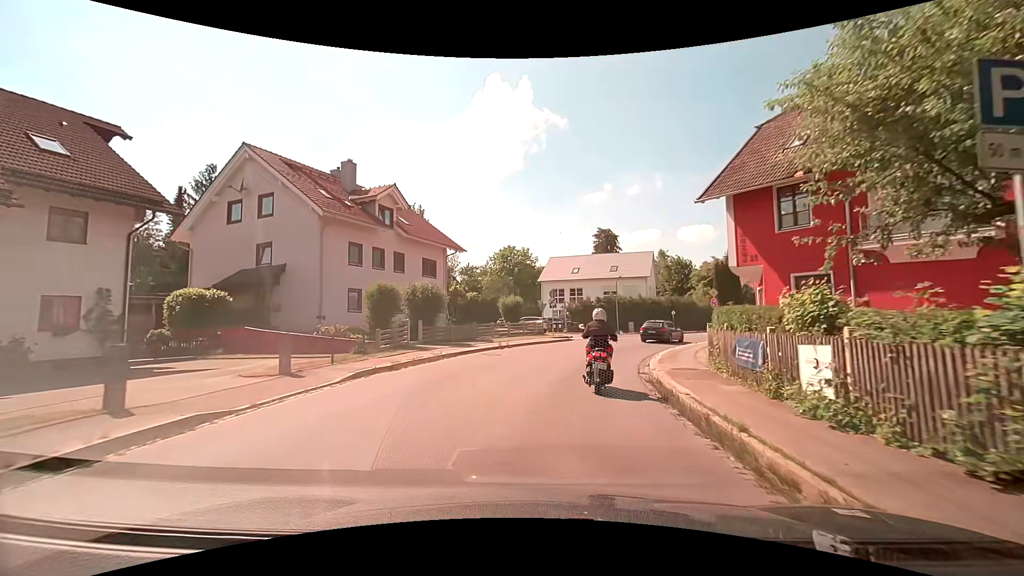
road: secondary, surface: asphalt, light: Day
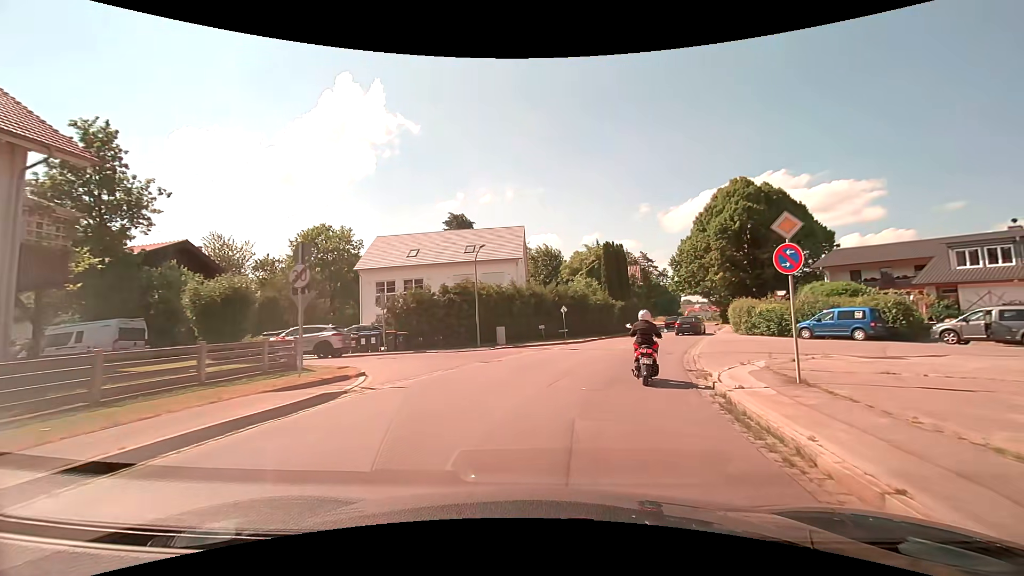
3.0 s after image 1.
(+3.0, +23.3) m; +17°
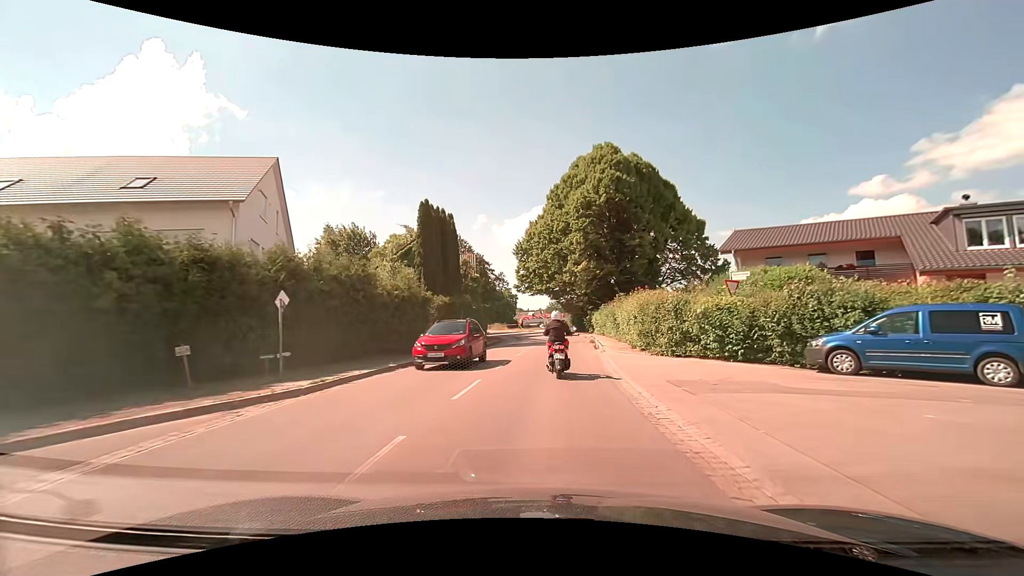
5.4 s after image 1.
(+3.4, +20.3) m; +18°
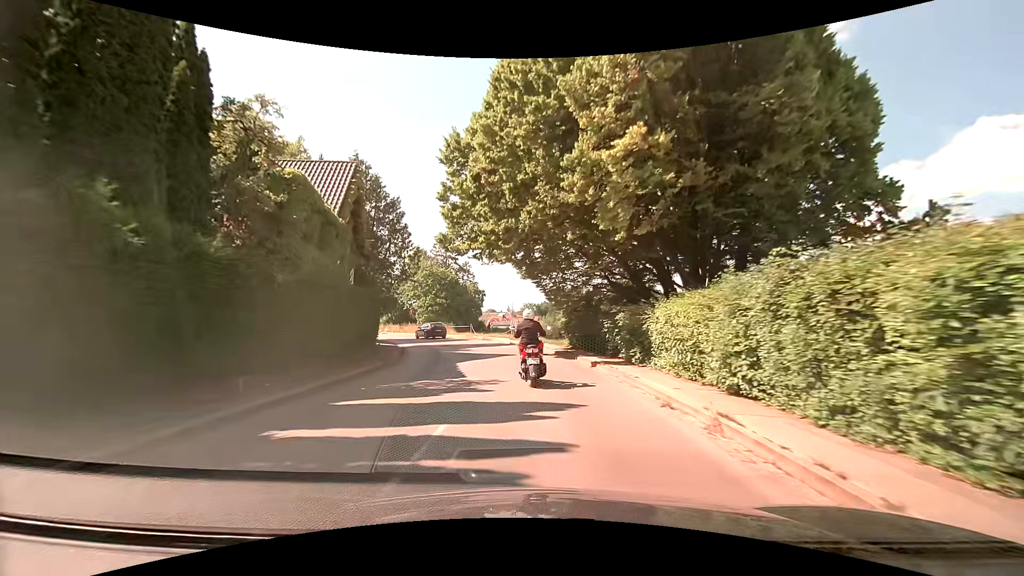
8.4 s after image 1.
(+0.8, +29.7) m; +3°
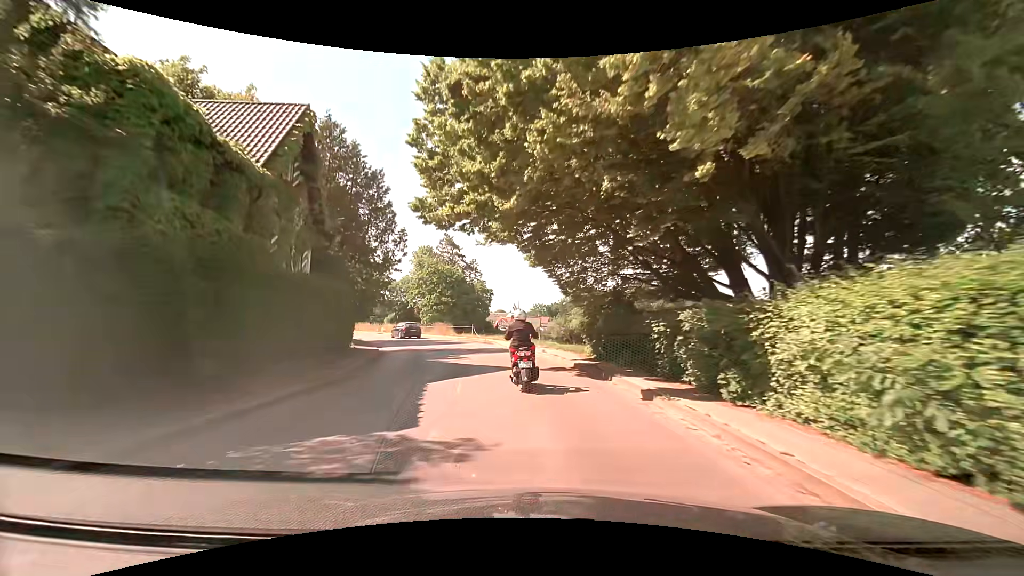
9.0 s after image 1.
(-0.1, +6.2) m; -1°
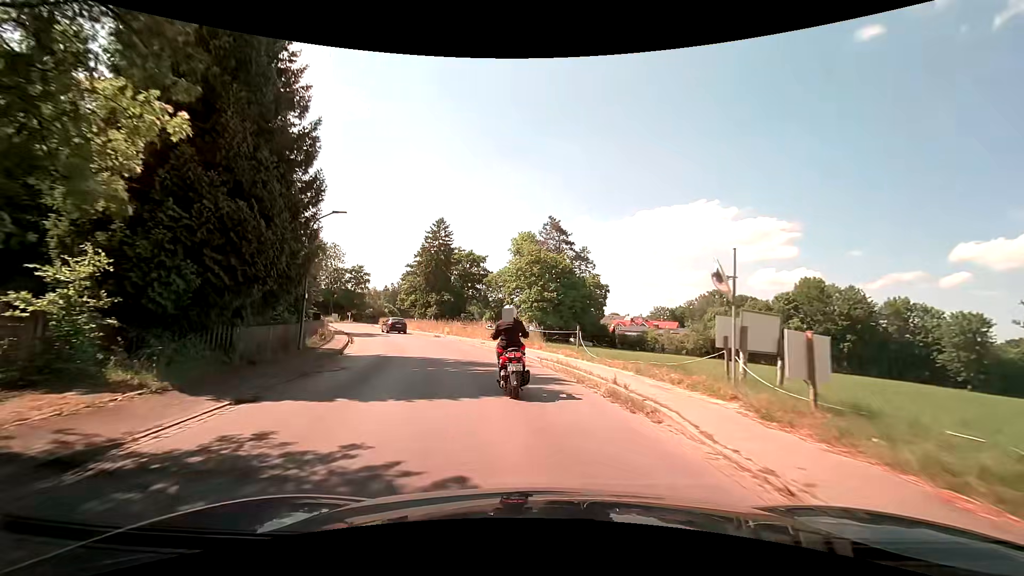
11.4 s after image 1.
(-2.4, +23.8) m; -12°
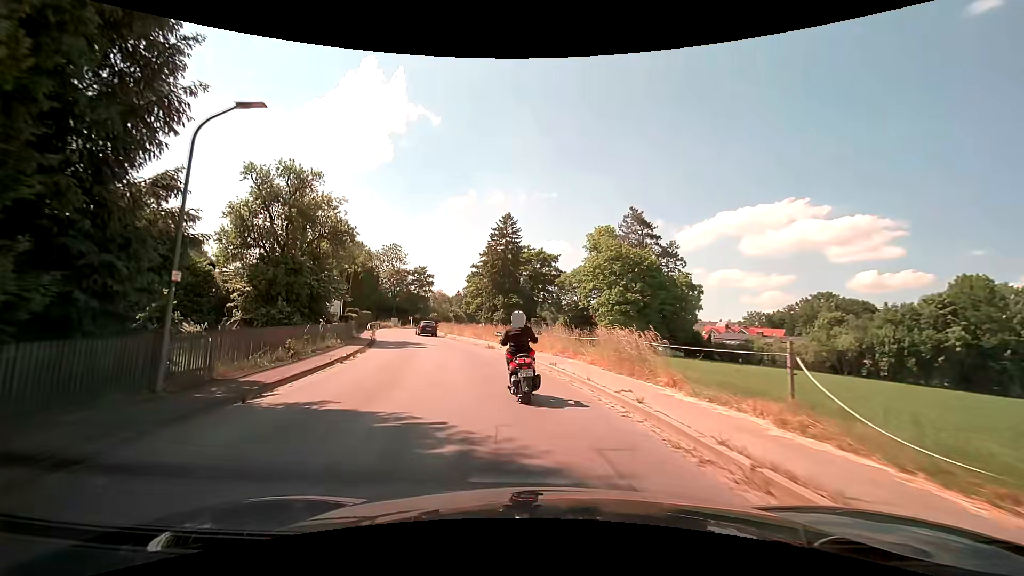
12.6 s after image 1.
(-1.0, +11.6) m; -9°
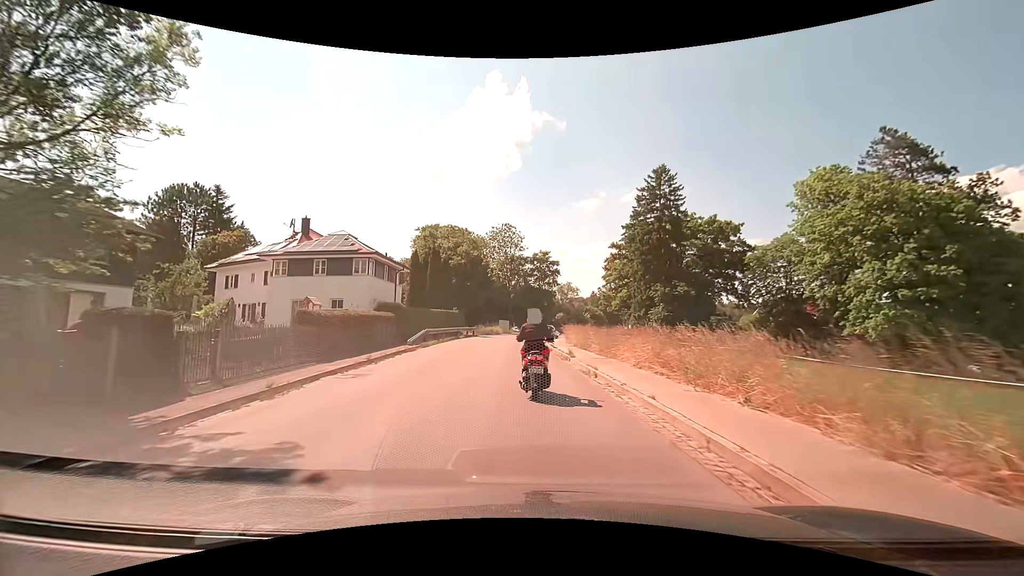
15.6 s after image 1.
(-4.7, +30.1) m; -16°
(0, +10) (-1, +20) (-1, +30) (-1, +40) (0, +50) (+2, +60) (+5, +69) (+10, +78) (+16, +86) (+22, +94) m
